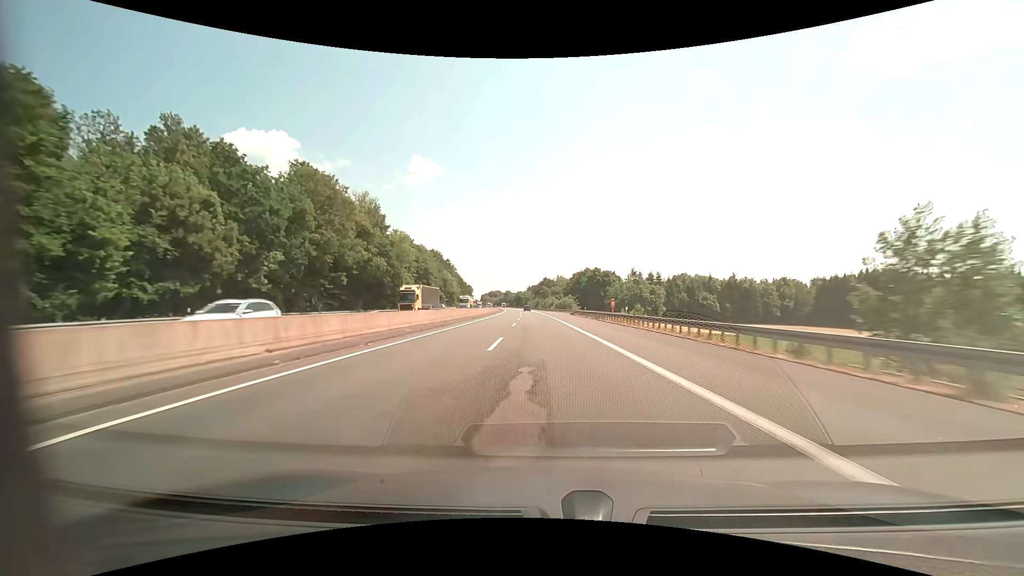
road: motorway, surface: asphalt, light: Day
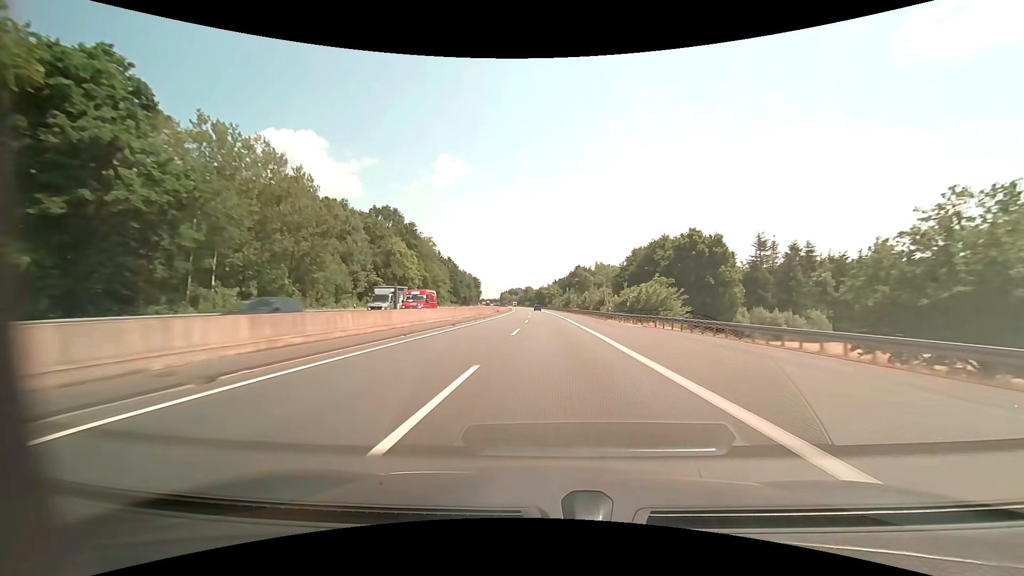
(-2.7, +82.5) m; -3°
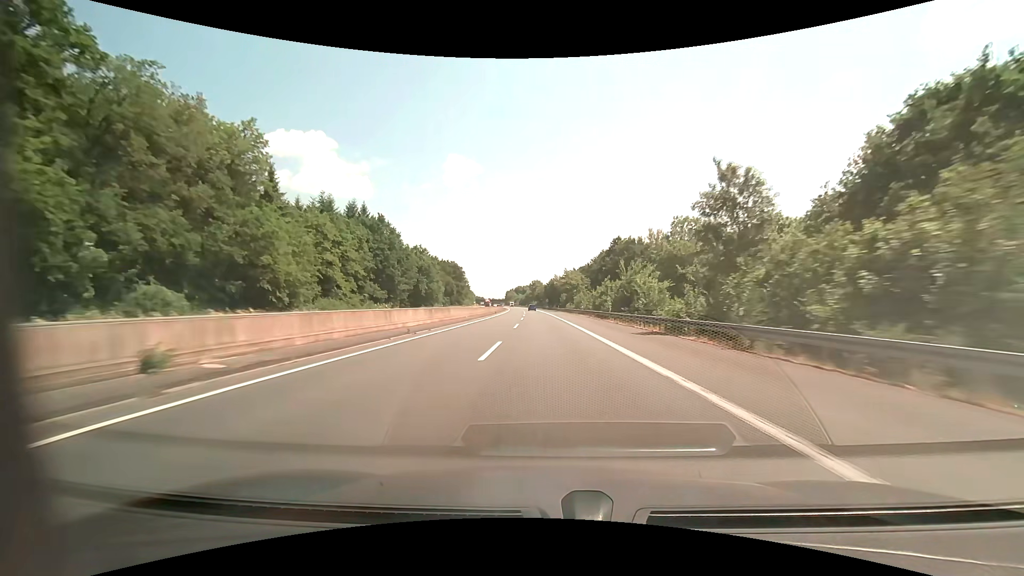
(-0.7, +82.5) m; -1°
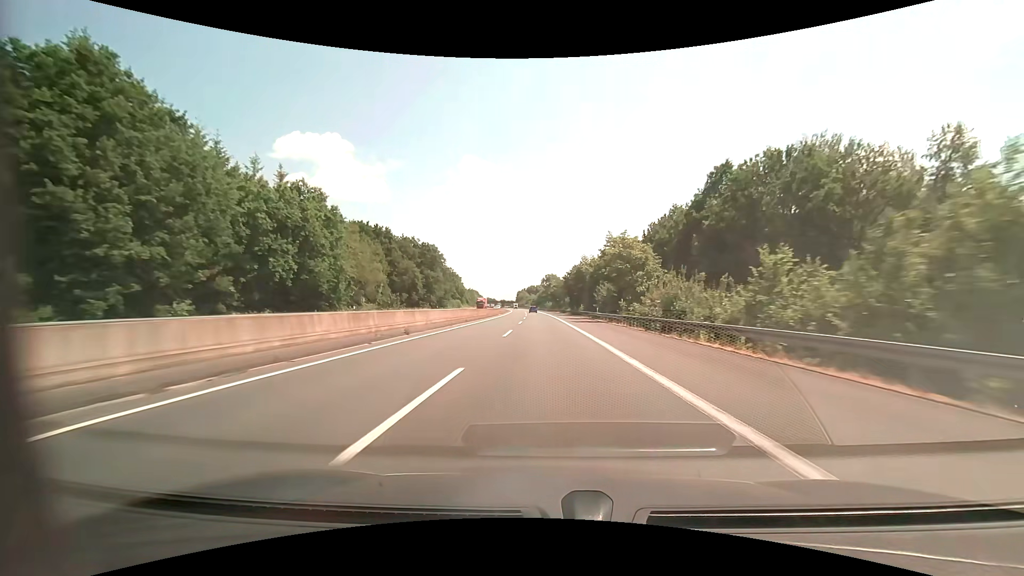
(-0.9, +61.9) m; -2°
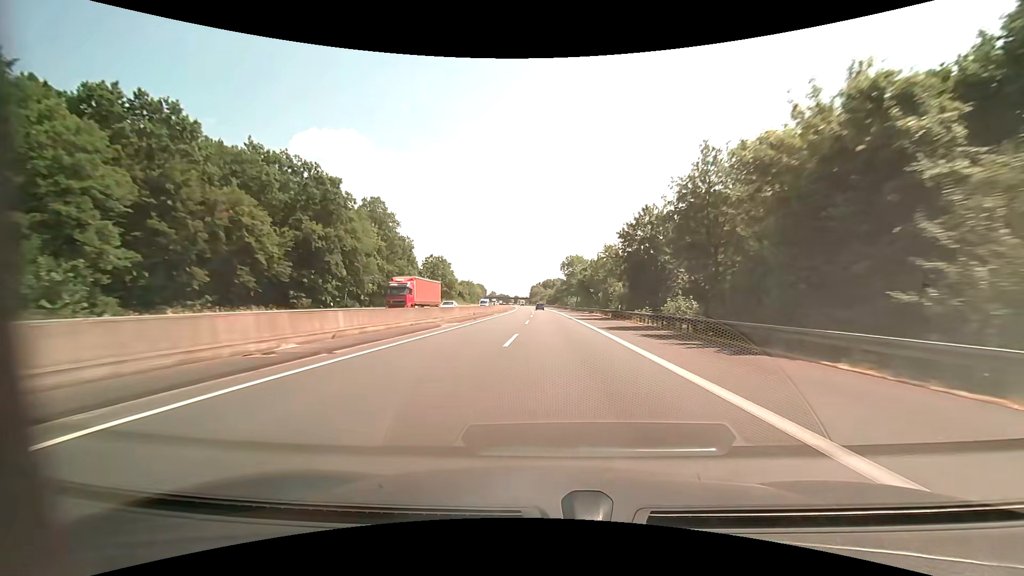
(-1.2, +61.0) m; -2°
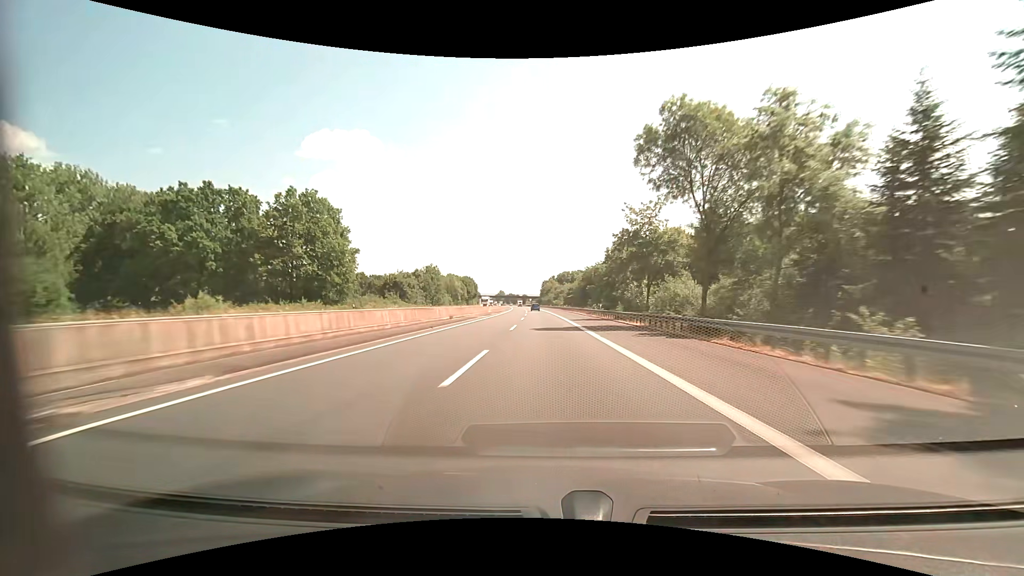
(-0.5, +96.9) m; -2°
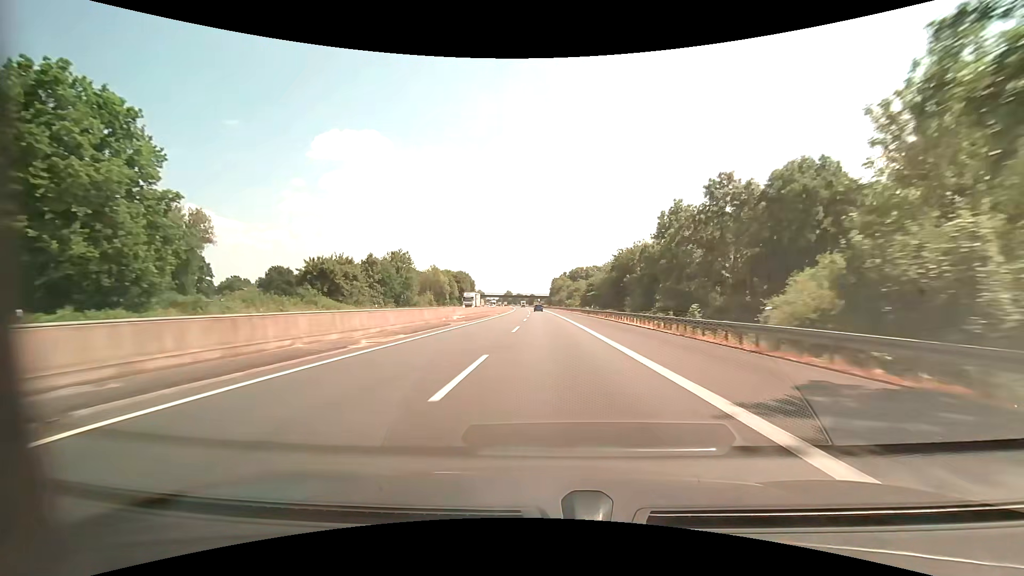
(-0.4, +37.3) m; -1°
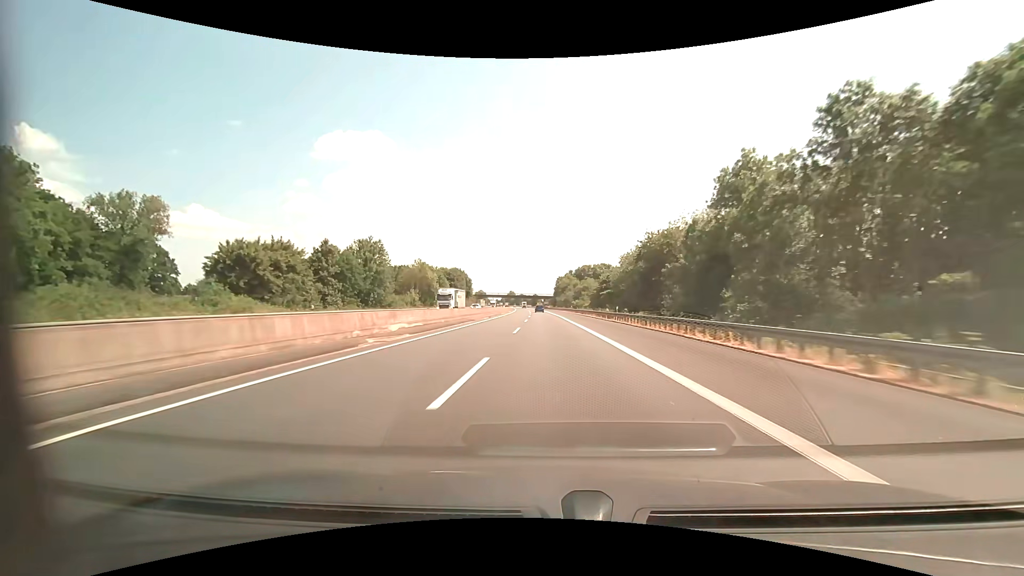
(-0.1, +18.5) m; 0°
(0, +10) (0, +20) (0, +30) (0, +40) (0, +50) (0, +60) (0, +70) (-1, +80) (-1, +90) (-1, +100) m
